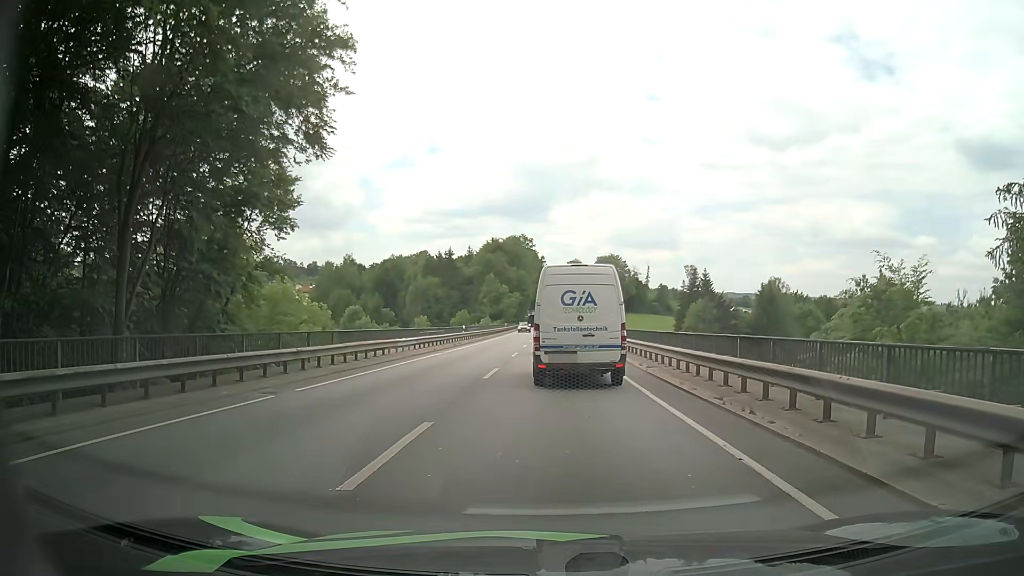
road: primary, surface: asphalt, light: Day
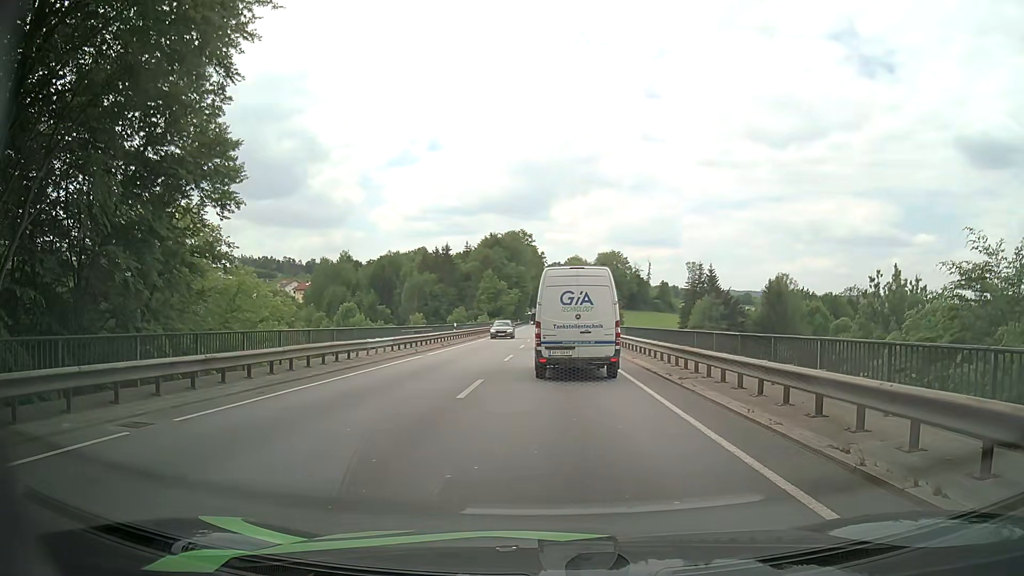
(+0.1, +5.0) m; 0°
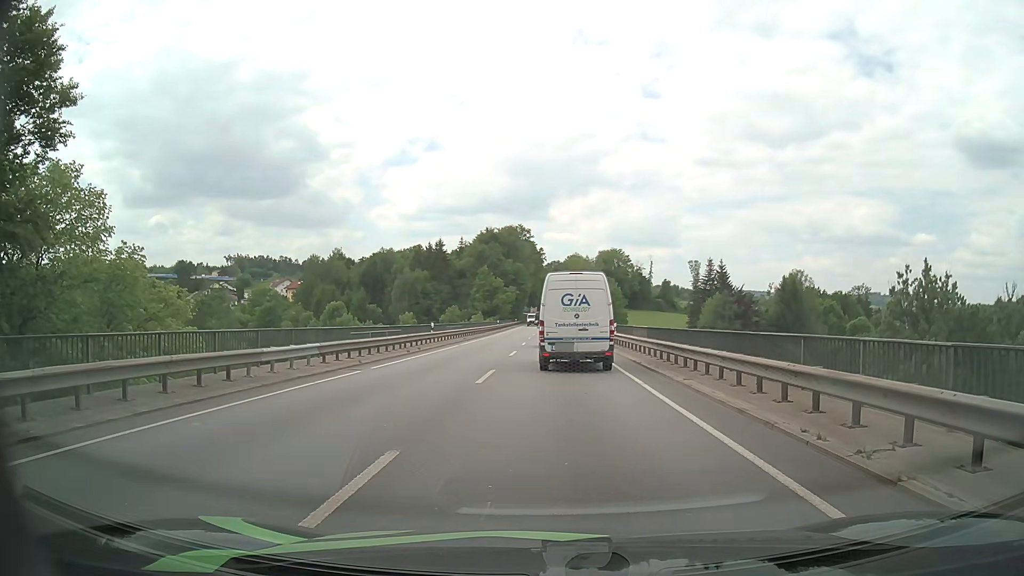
(0.0, +9.2) m; 0°
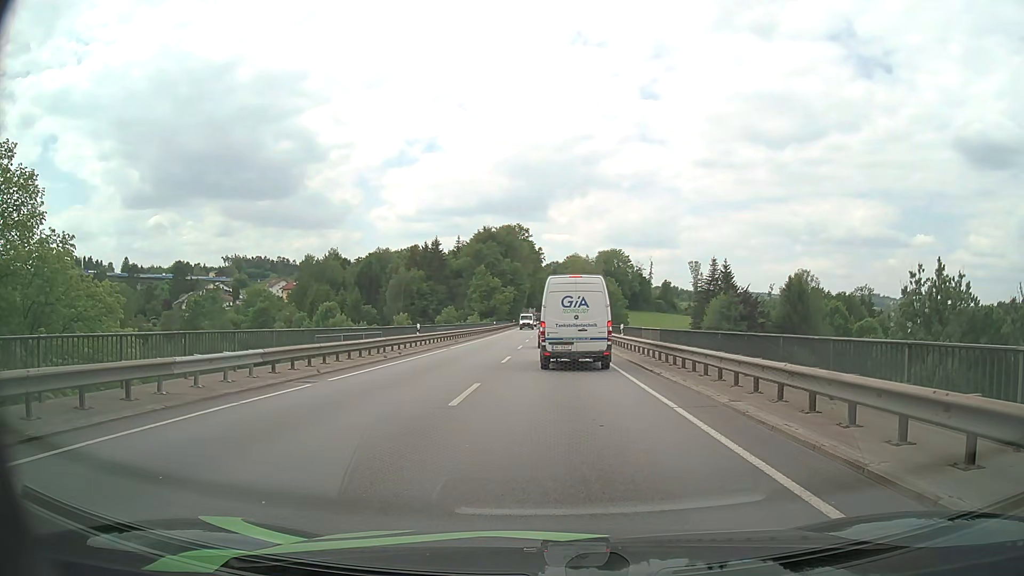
(0.0, +3.9) m; 0°
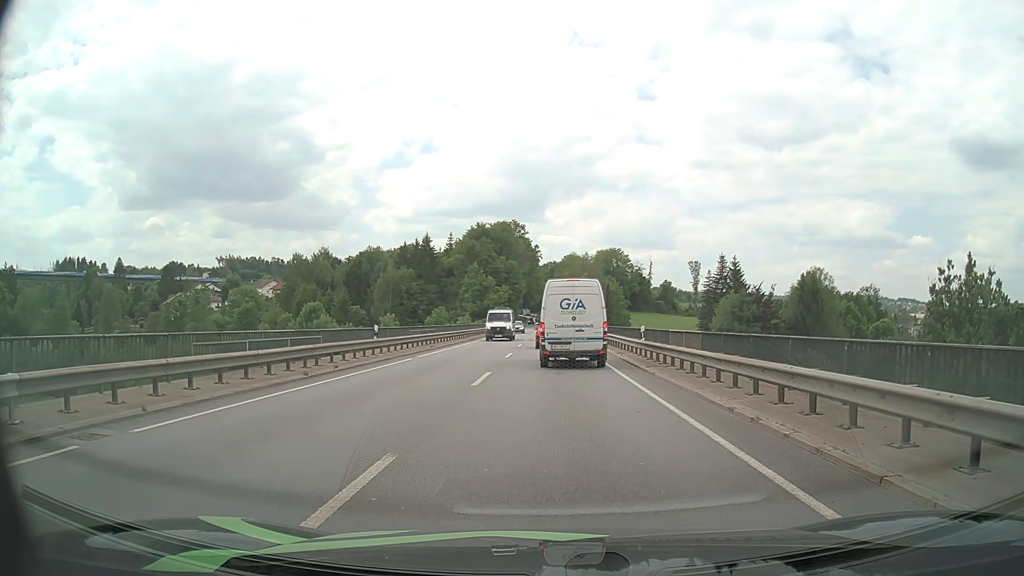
(0.0, +8.2) m; 0°
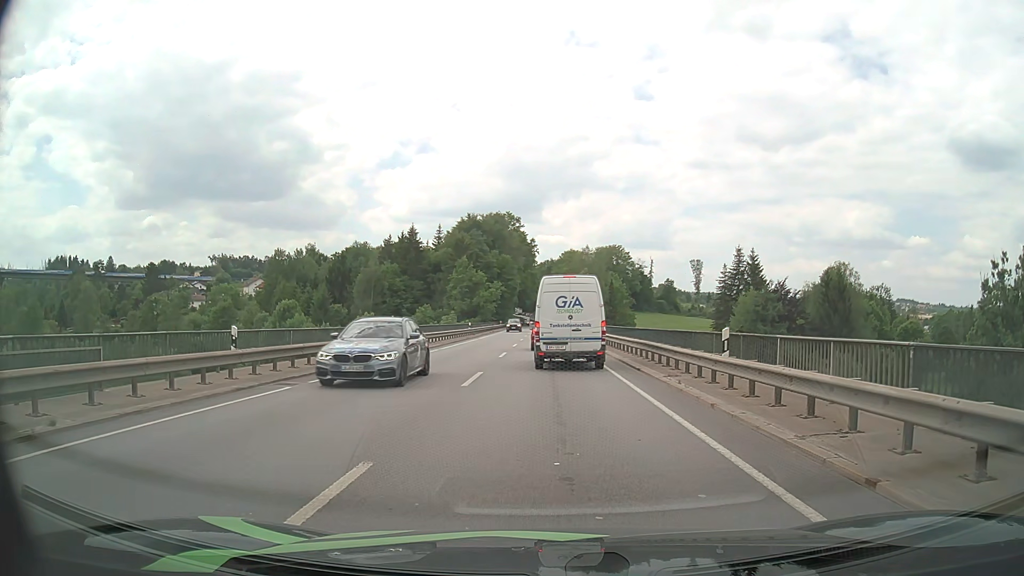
(0.0, +12.4) m; 0°
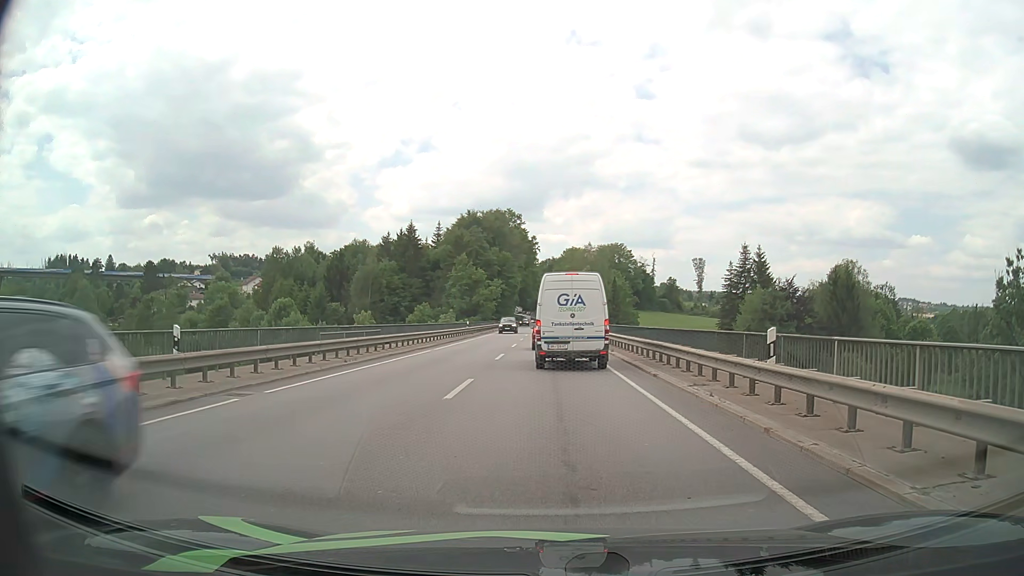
(0.0, +2.6) m; 0°
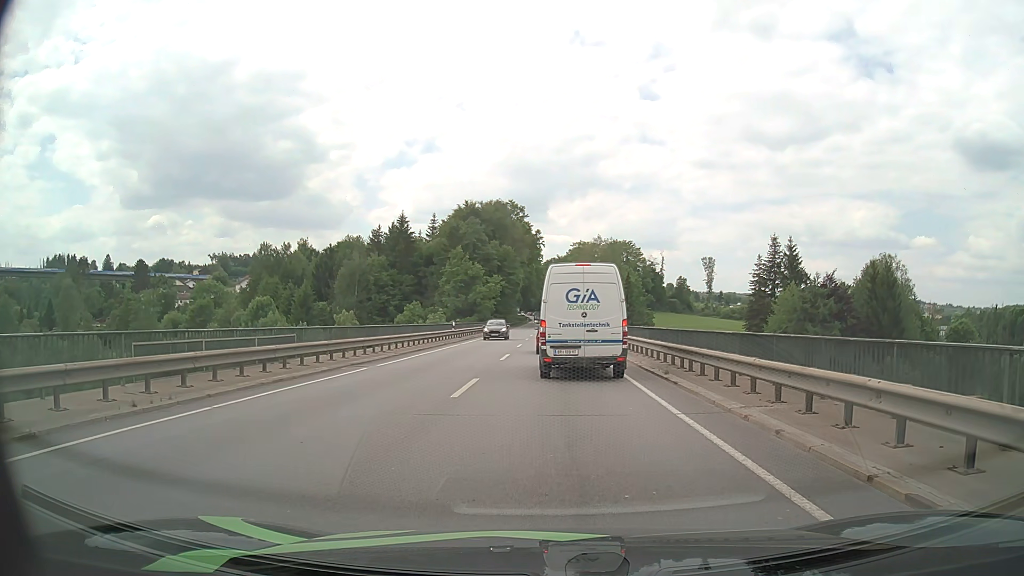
(0.0, +11.7) m; 0°
(0, +10) (0, +20) (0, +30) (0, +40) (0, +50) (0, +60) (0, +70) (0, +80) (0, +90) (0, +100) m
